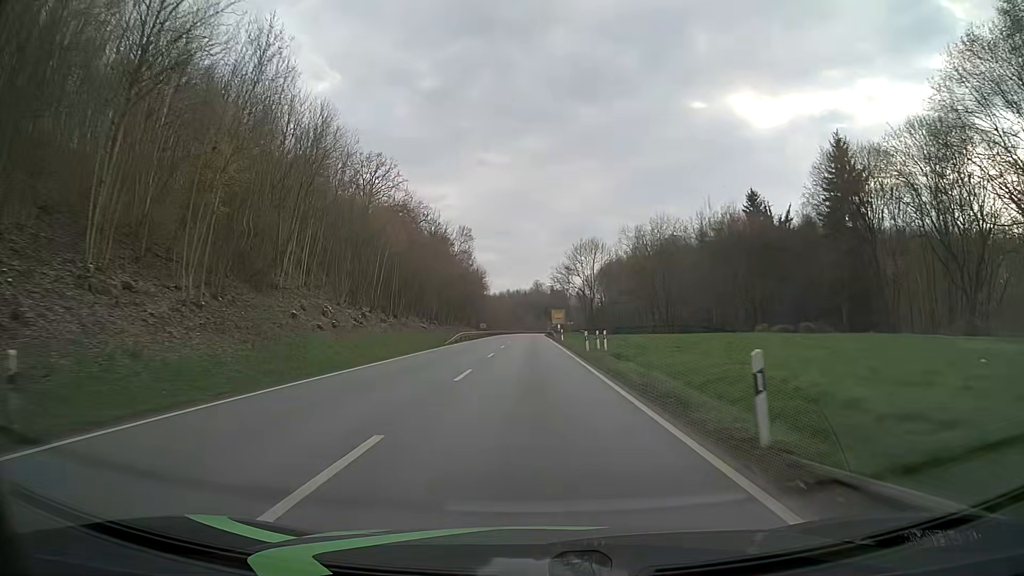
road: primary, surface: asphalt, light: Day
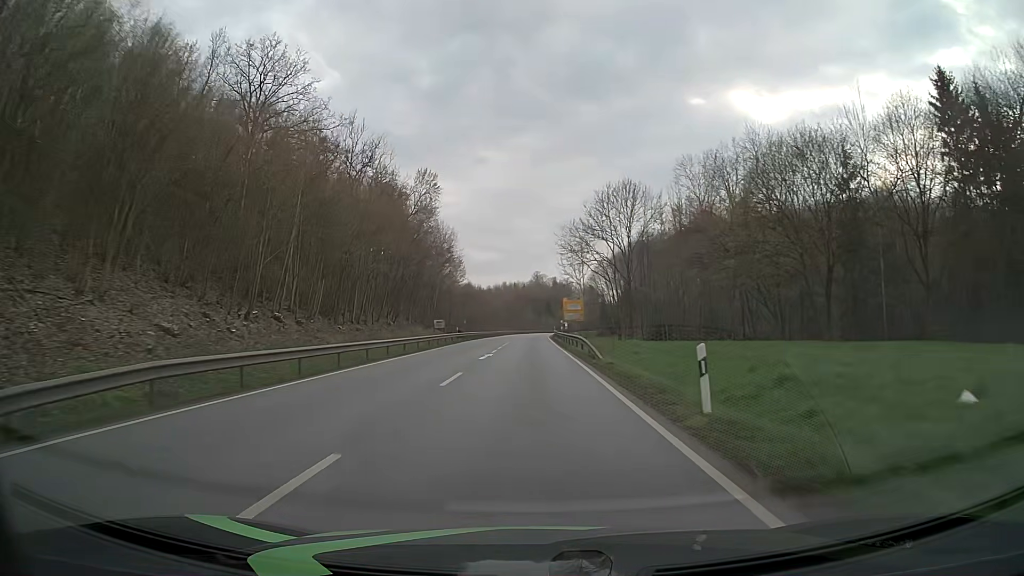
(0.0, +50.1) m; 0°
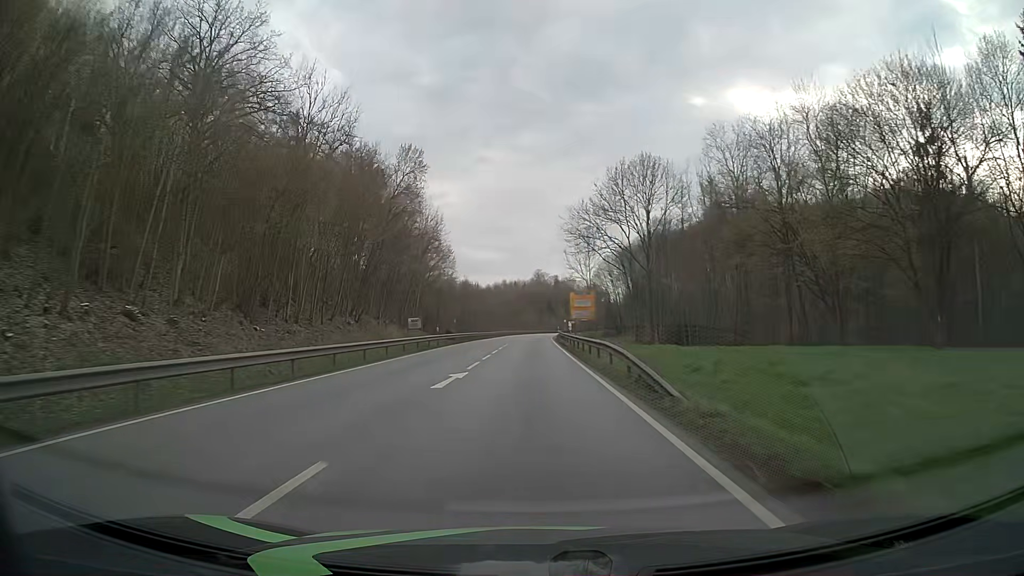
(0.0, +12.6) m; 0°
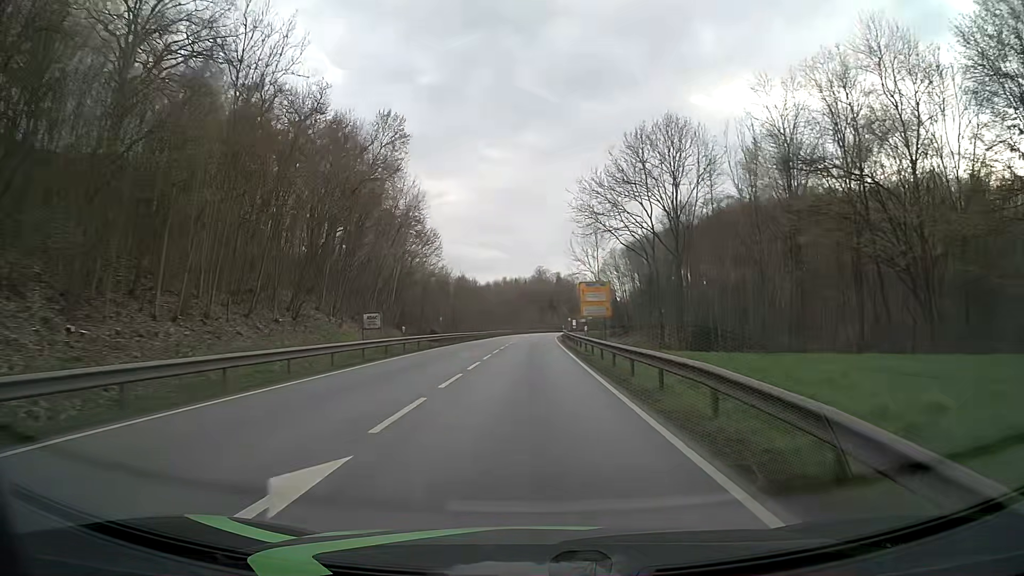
(-0.1, +12.6) m; 0°
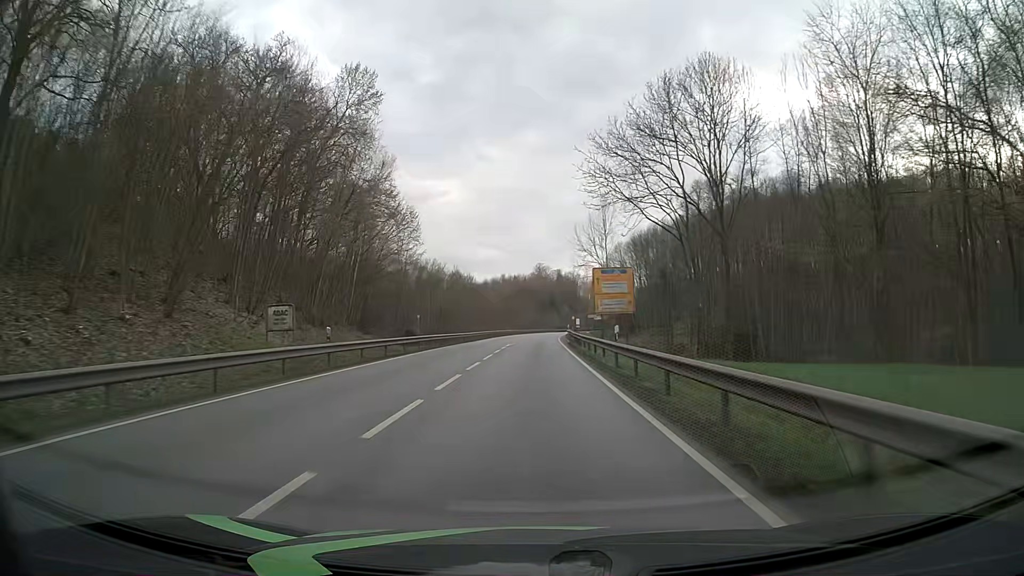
(0.0, +12.6) m; 0°
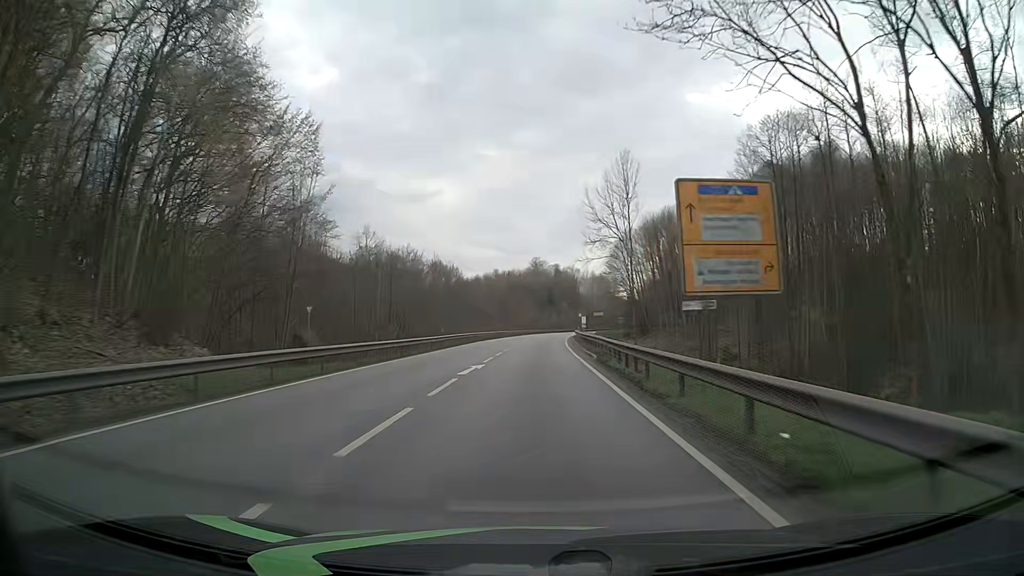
(+0.1, +25.1) m; 0°
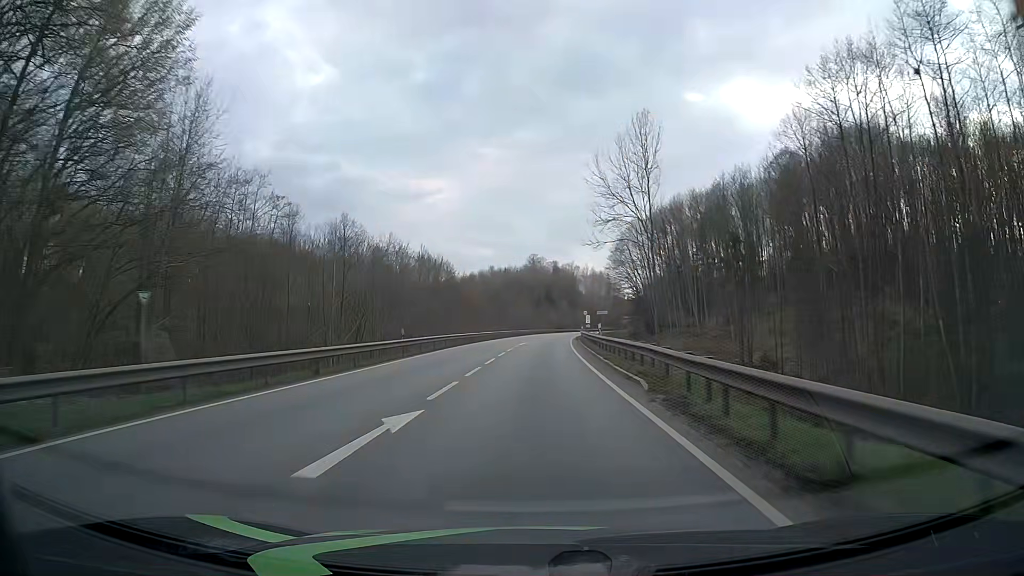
(0.0, +12.5) m; 0°
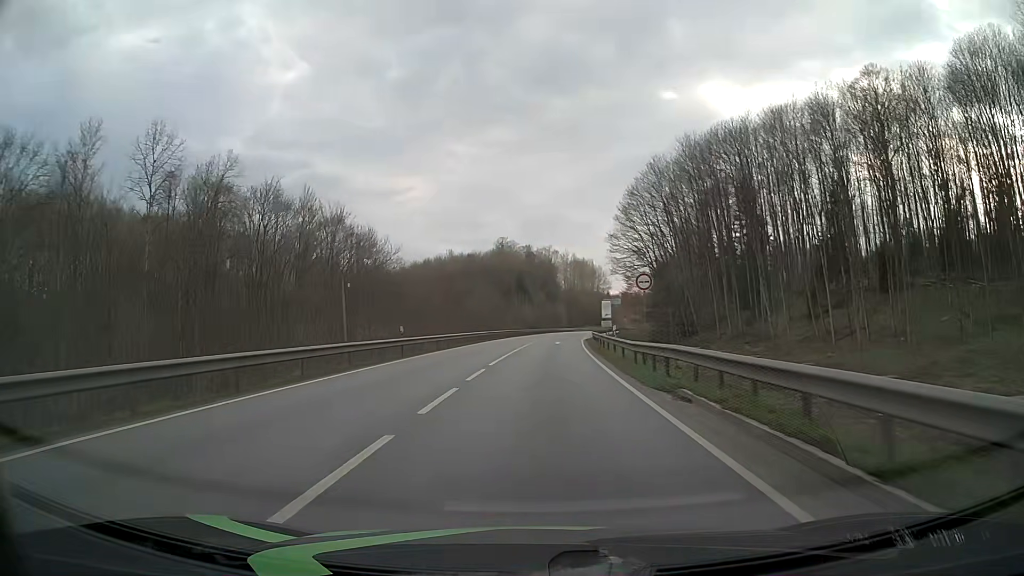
(+1.0, +50.2) m; +2°
(0, +10) (0, +20) (+1, +30) (+1, +40) (+2, +50) (+2, +60) (+3, +70) (+4, +80) (+5, +90) (+7, +100) m
